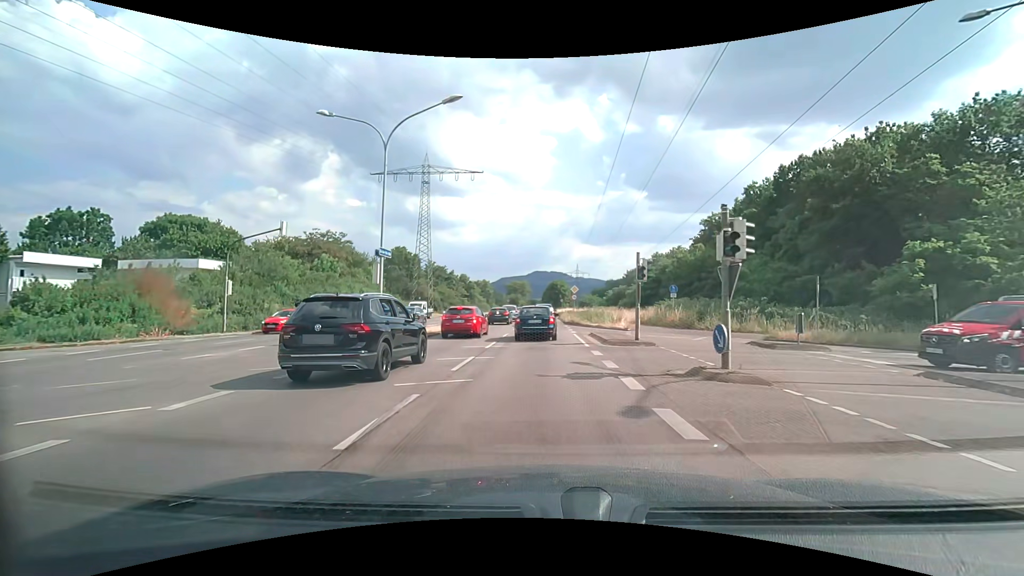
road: trunk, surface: asphalt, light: Day
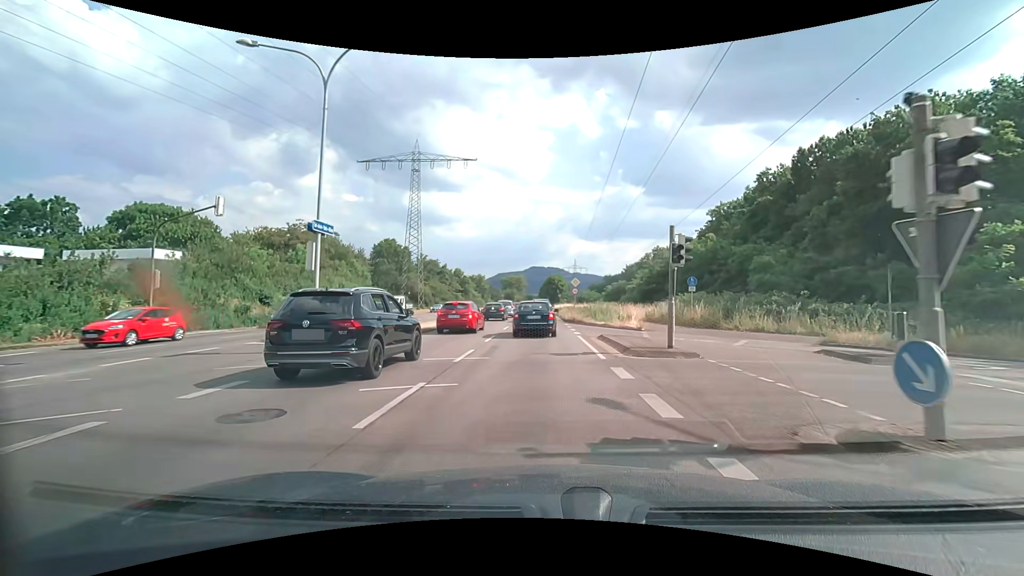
(0.0, +5.4) m; +1°
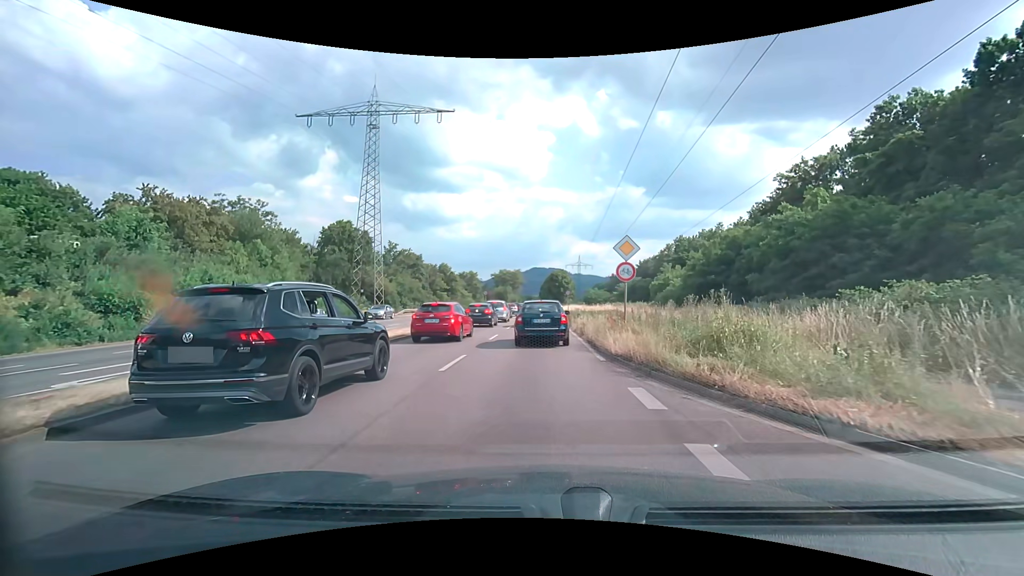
(0.0, +24.2) m; 0°
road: primary
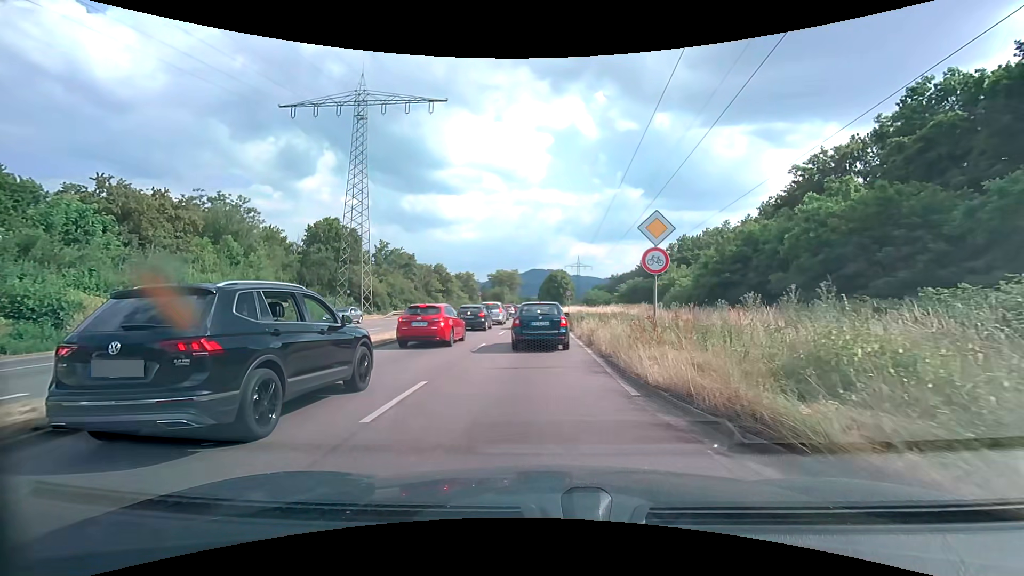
(0.0, +4.2) m; 0°
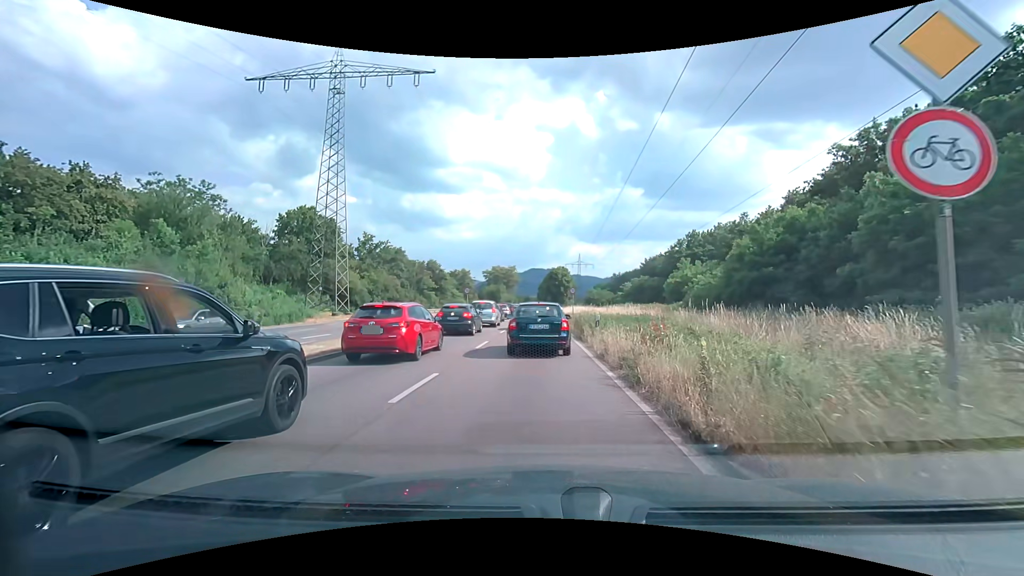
(0.0, +7.8) m; 0°
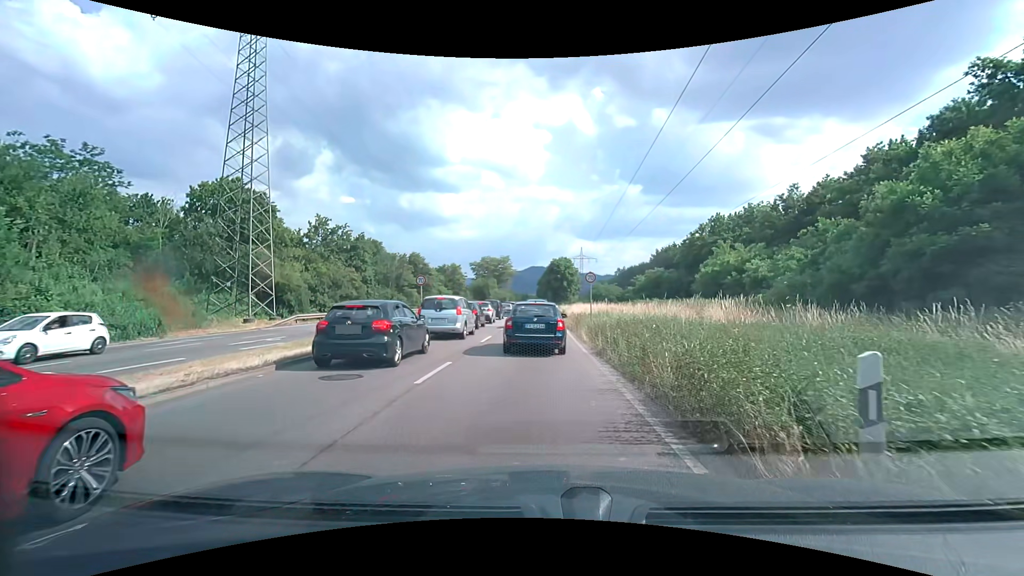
(-0.1, +16.3) m; 0°
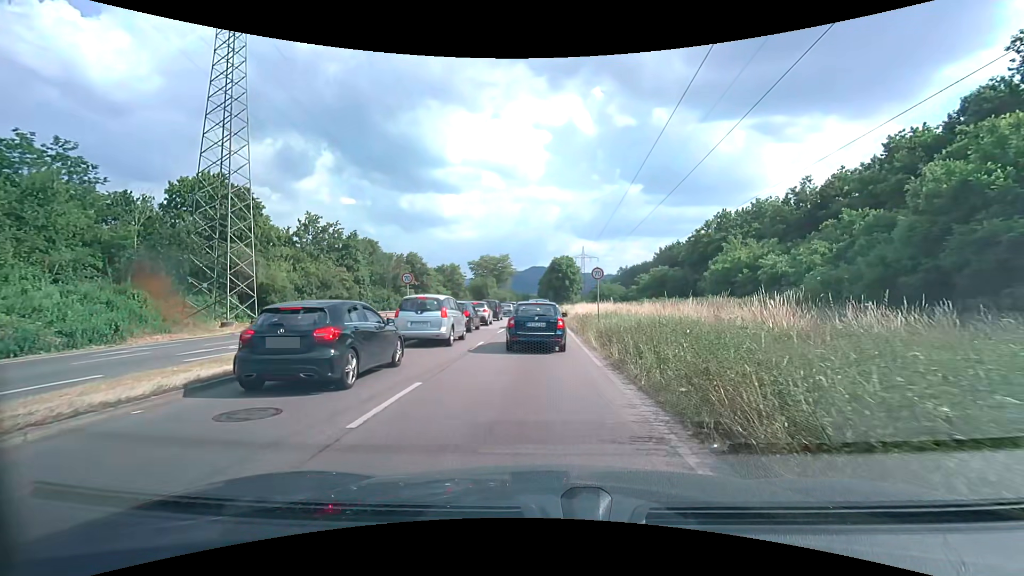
(0.0, +3.0) m; 0°
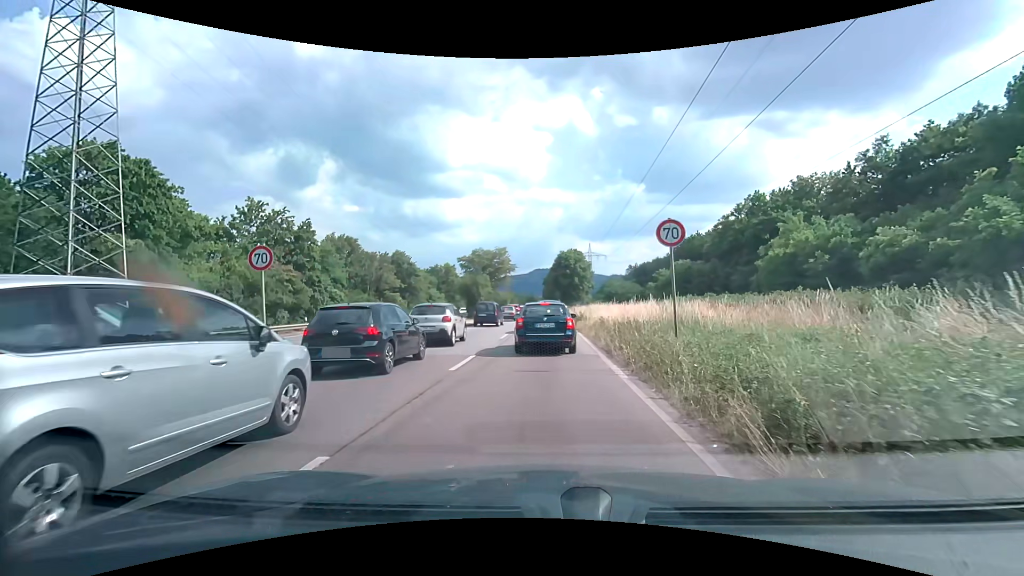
(-0.2, +13.1) m; -1°
